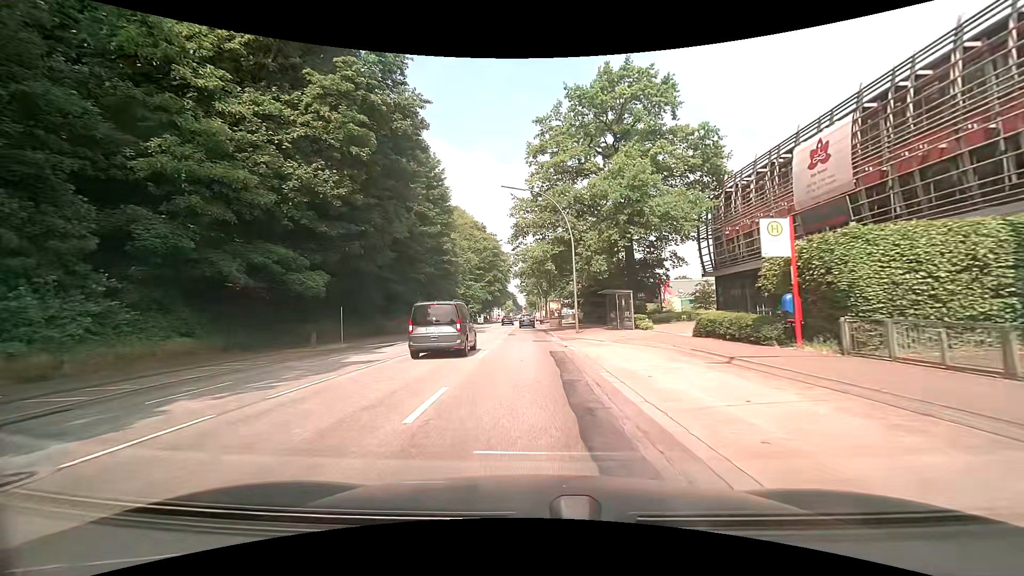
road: primary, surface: asphalt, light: Day
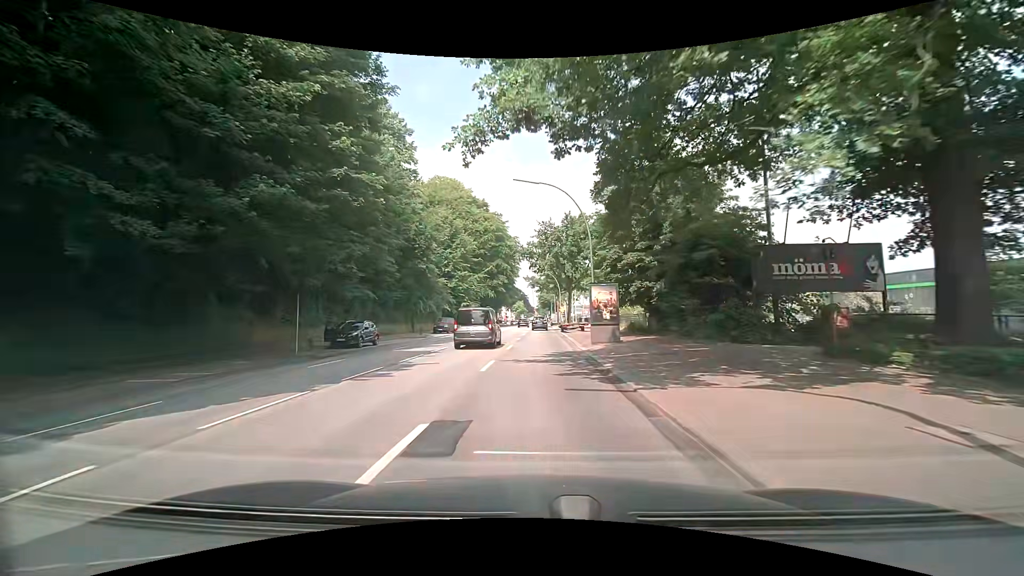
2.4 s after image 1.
(-0.4, +30.5) m; -2°
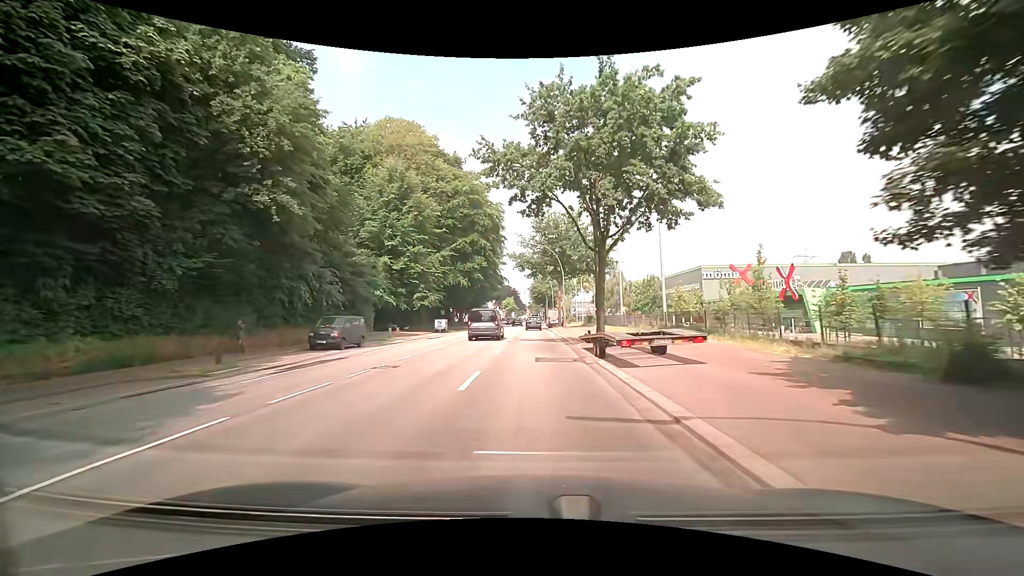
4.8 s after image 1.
(+0.5, +30.6) m; +1°
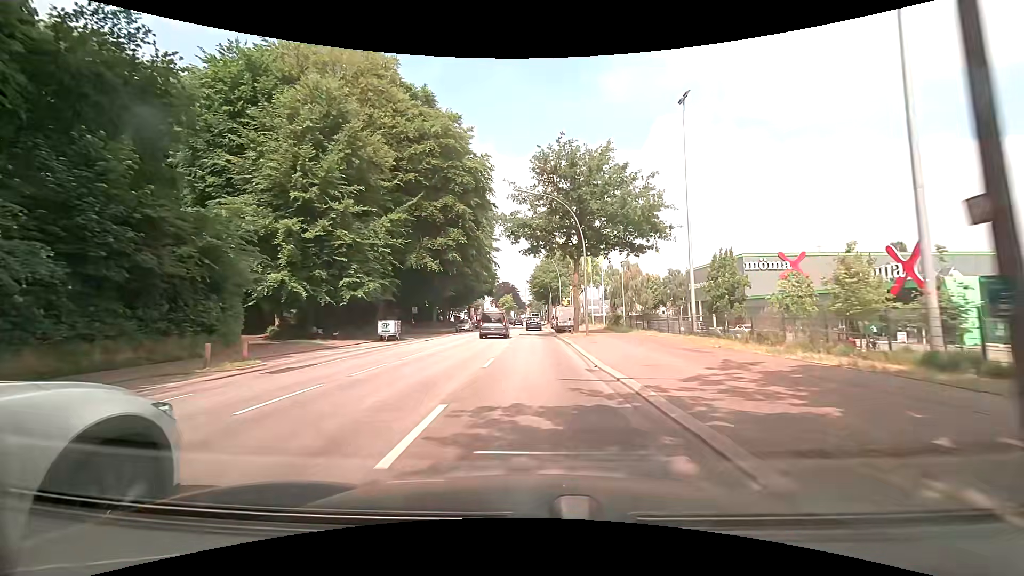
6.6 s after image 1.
(+0.1, +23.0) m; +1°
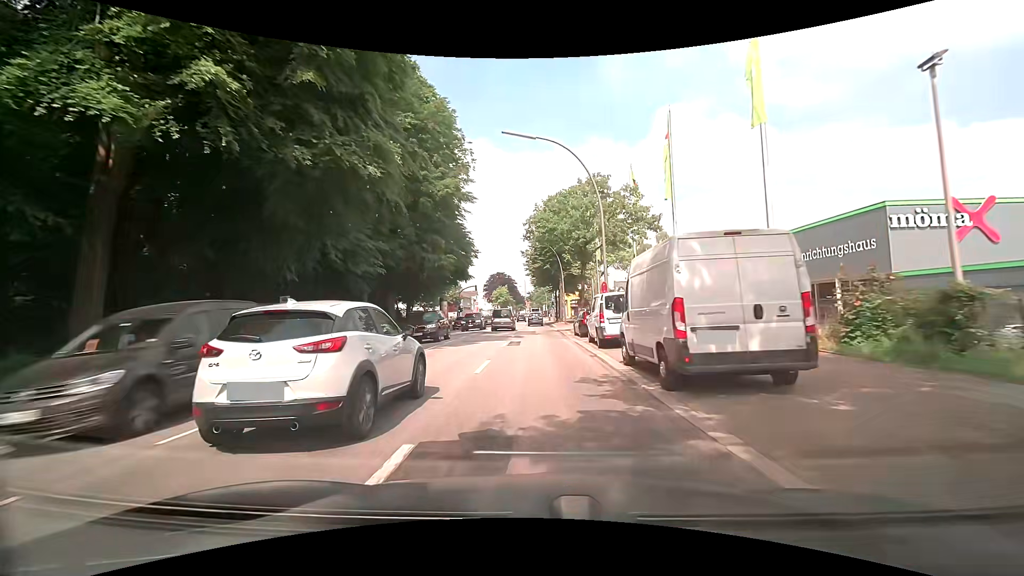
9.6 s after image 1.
(-0.4, +38.6) m; -1°
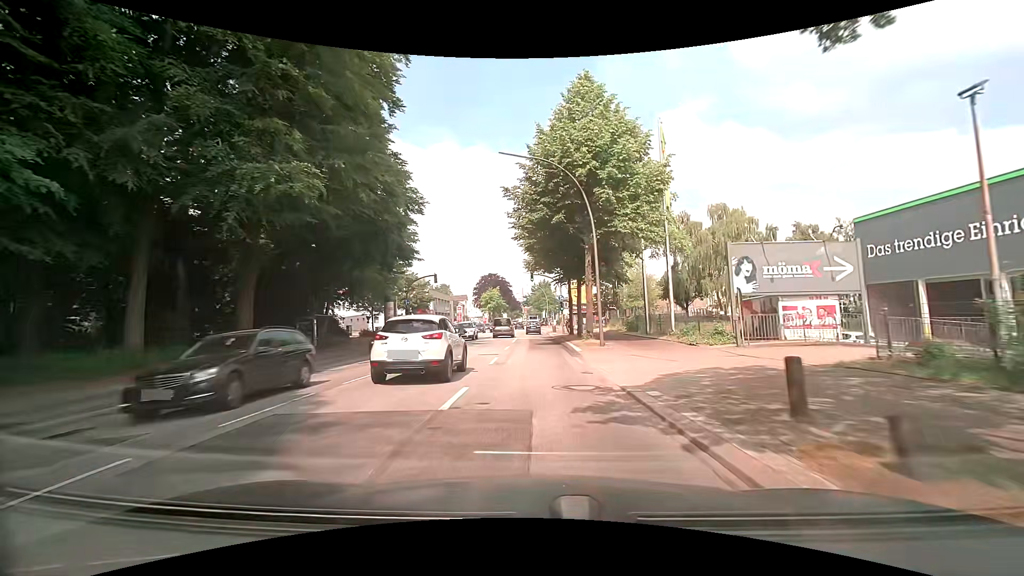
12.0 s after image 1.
(0.0, +31.0) m; 0°
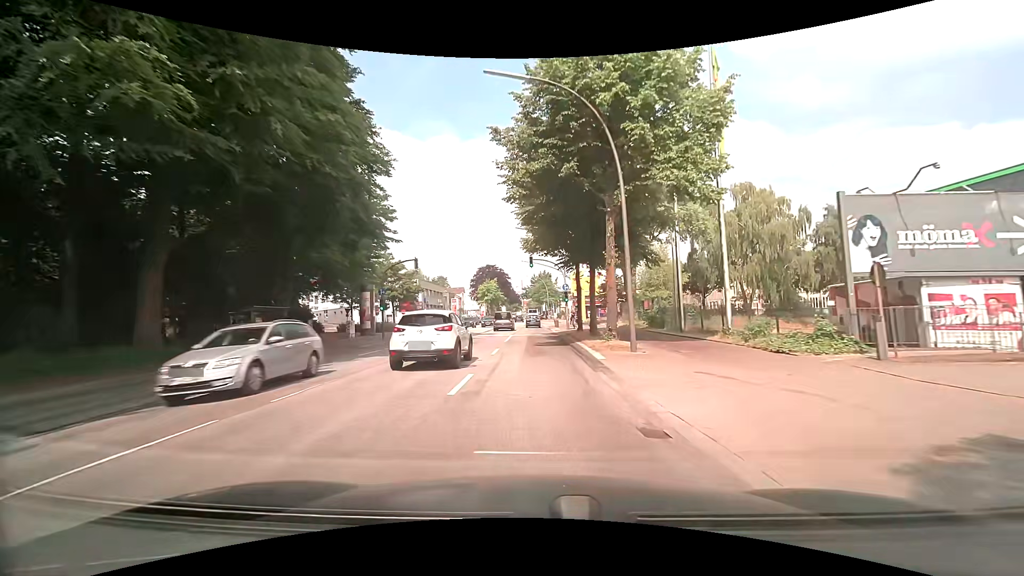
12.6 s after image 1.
(+0.1, +7.7) m; 0°
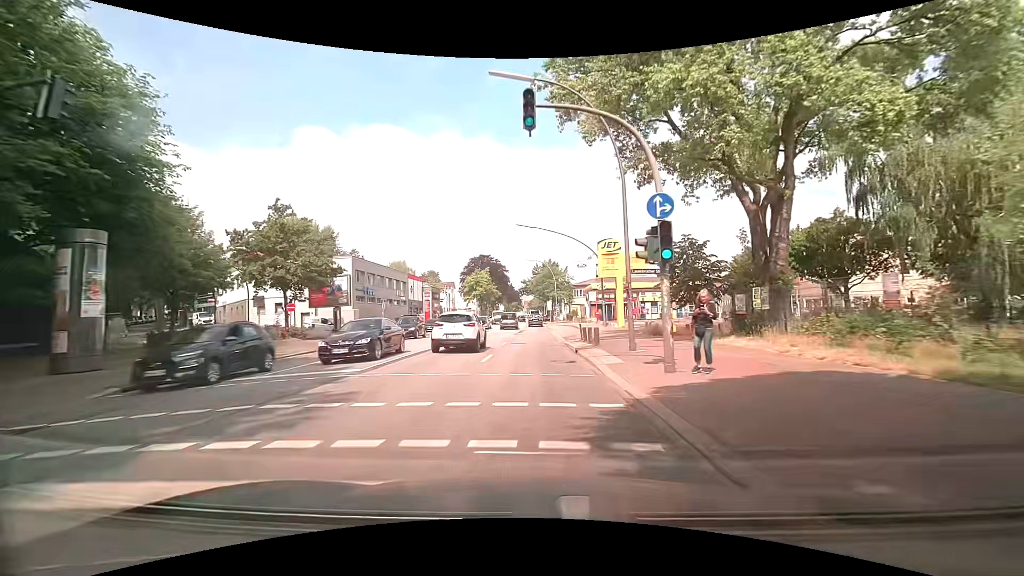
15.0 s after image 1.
(0.0, +31.0) m; 0°
(0, +10) (0, +20) (0, +30) (0, +40) (0, +50) (0, +60) (0, +70) (0, +80) (+1, +90) (+1, +100) m
